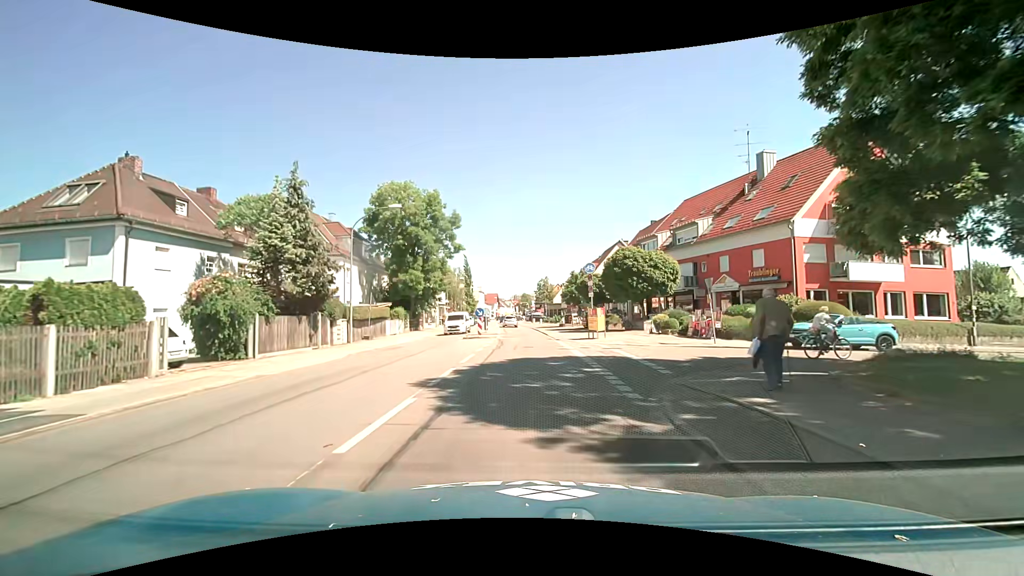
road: secondary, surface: asphalt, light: Day
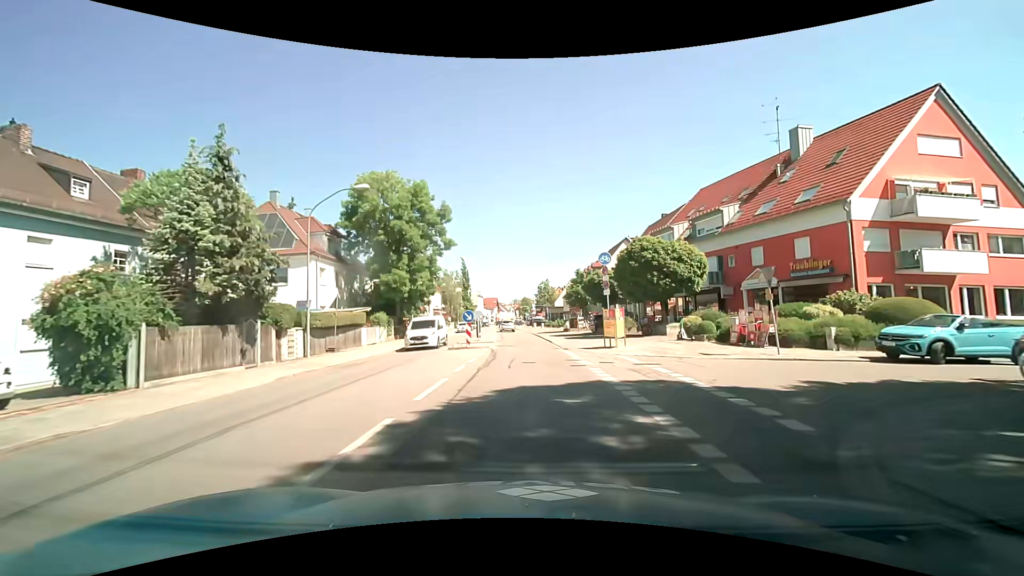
(0.0, +5.8) m; 0°
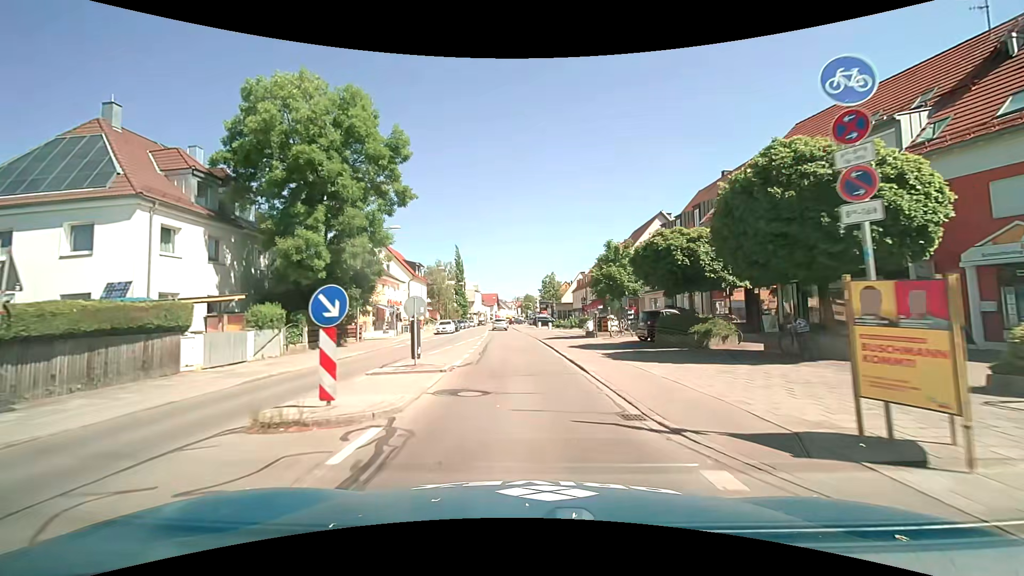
(-0.1, +17.2) m; 0°
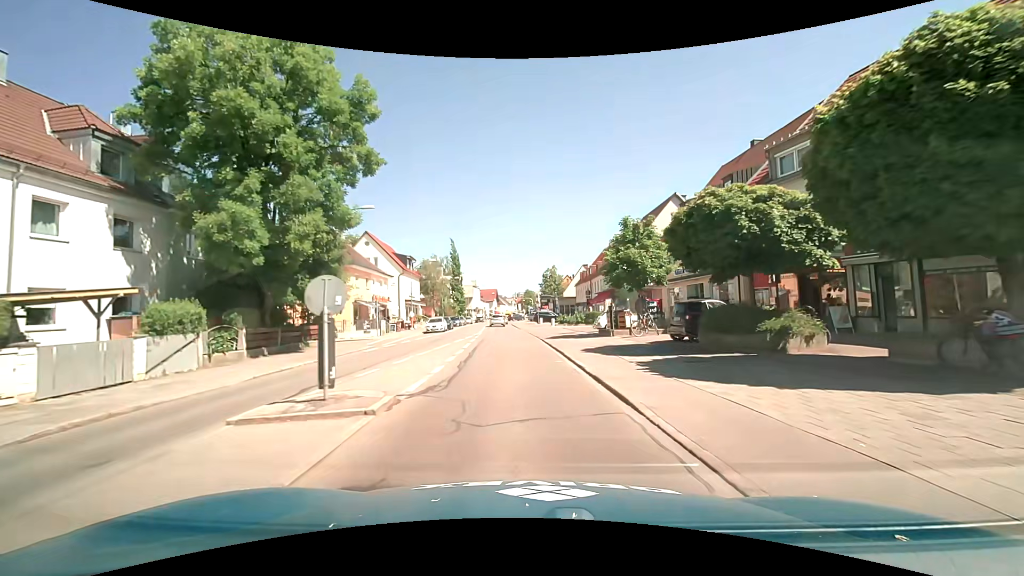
(-0.1, +5.7) m; 0°
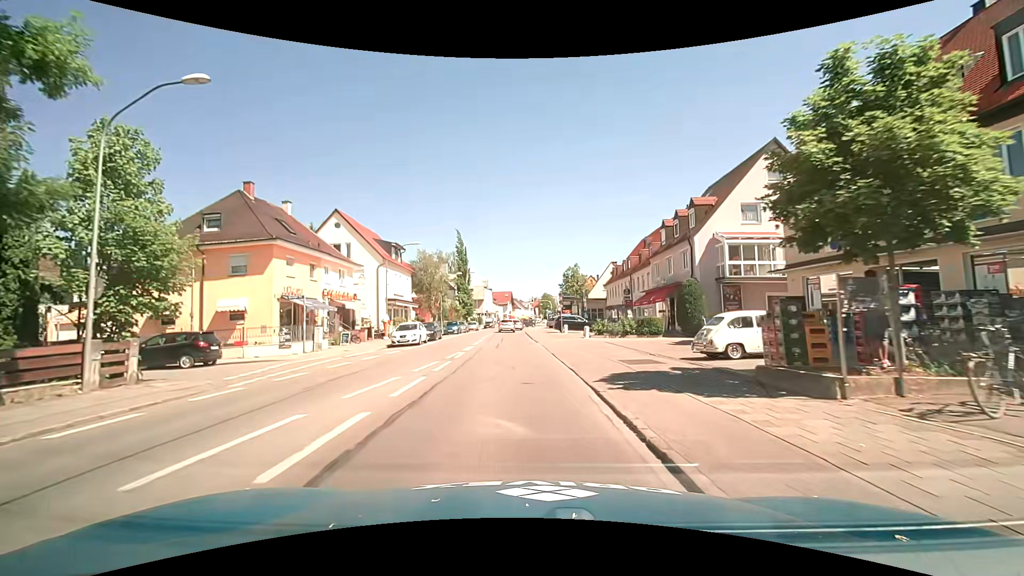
(-0.4, +16.5) m; -3°
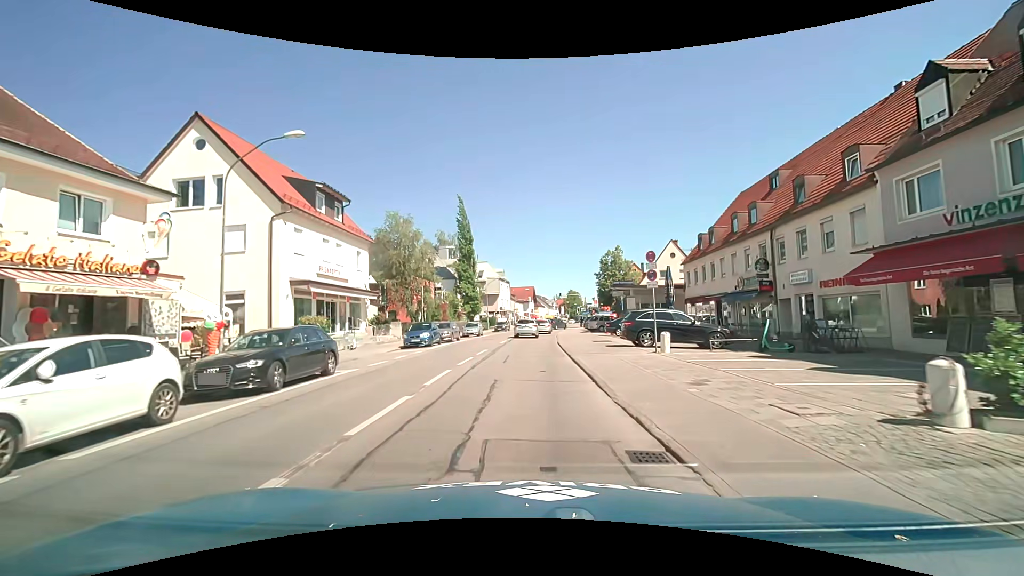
(-0.7, +25.6) m; -3°
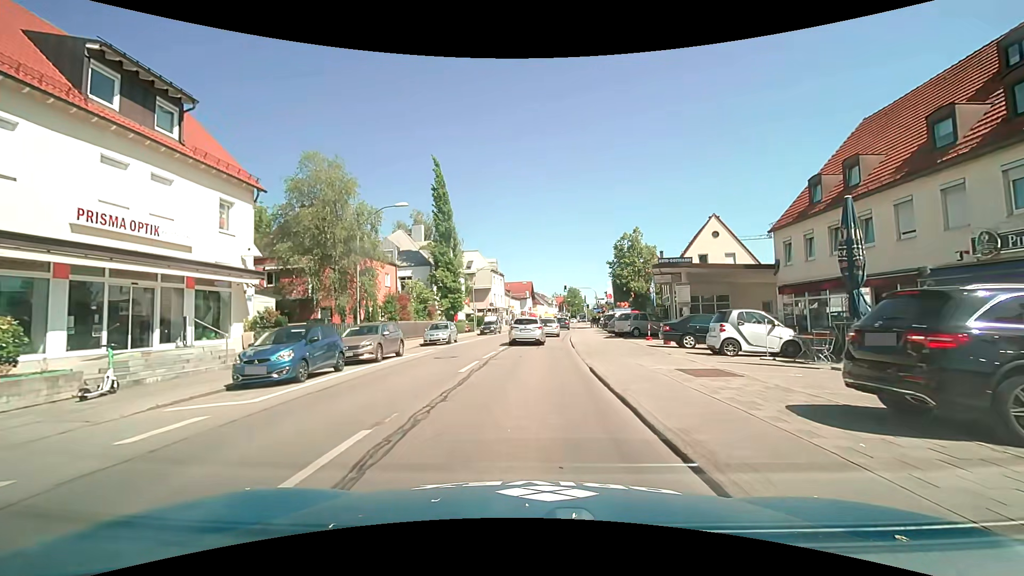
(-0.1, +16.2) m; 0°
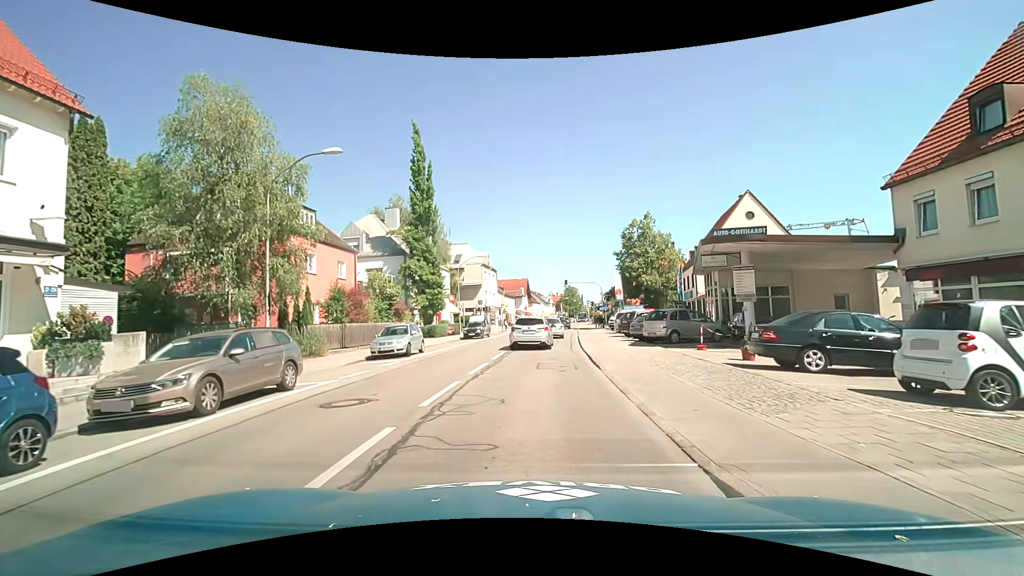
(0.0, +9.2) m; 0°
(0, +10) (+1, +20) (+1, +30) (+2, +40) (+3, +50) (+4, +60) (+6, +70) (+7, +80) (+8, +90) (+9, +100) m
